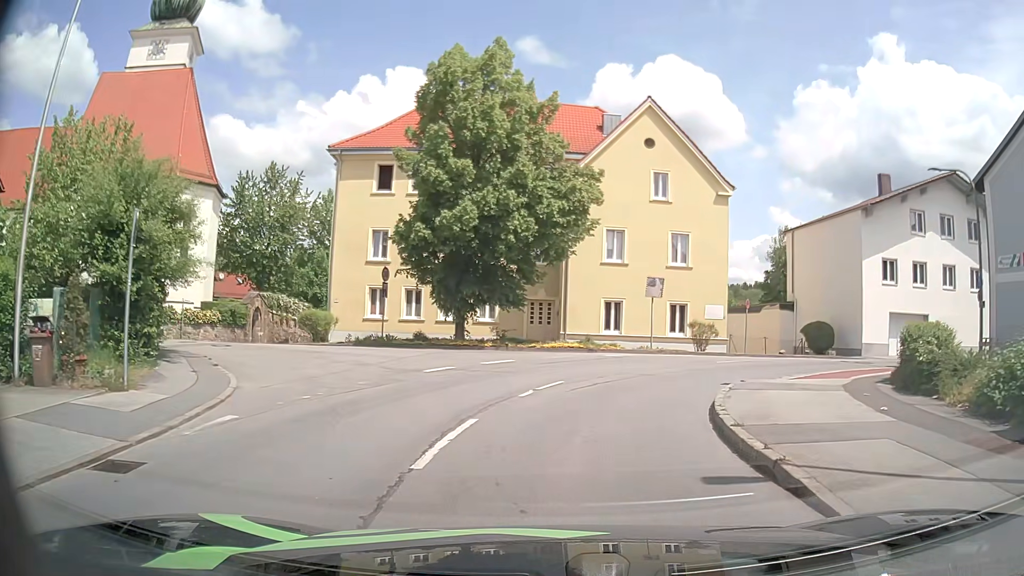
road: unclassified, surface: asphalt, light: Day
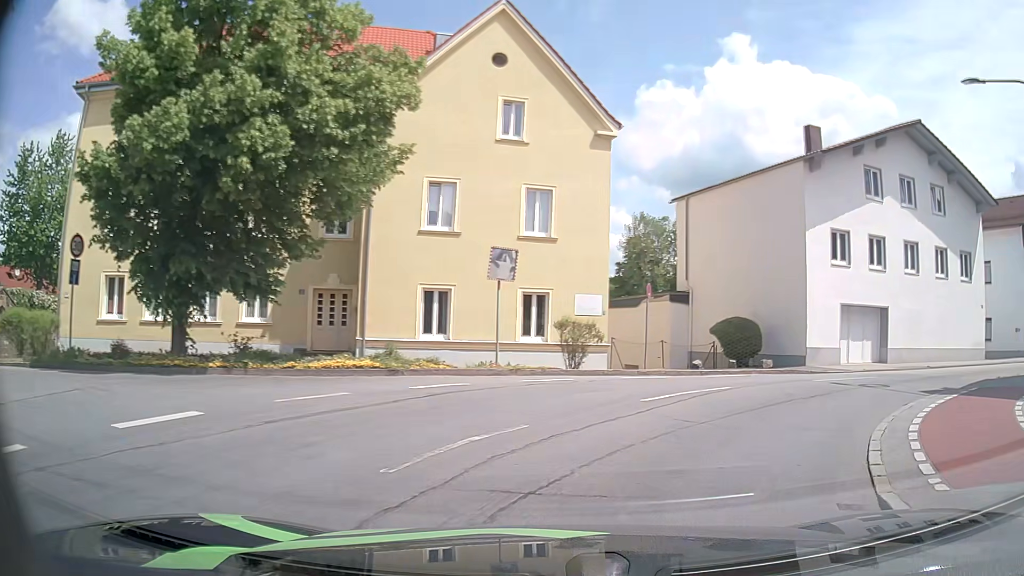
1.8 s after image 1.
(+1.1, +11.6) m; +15°
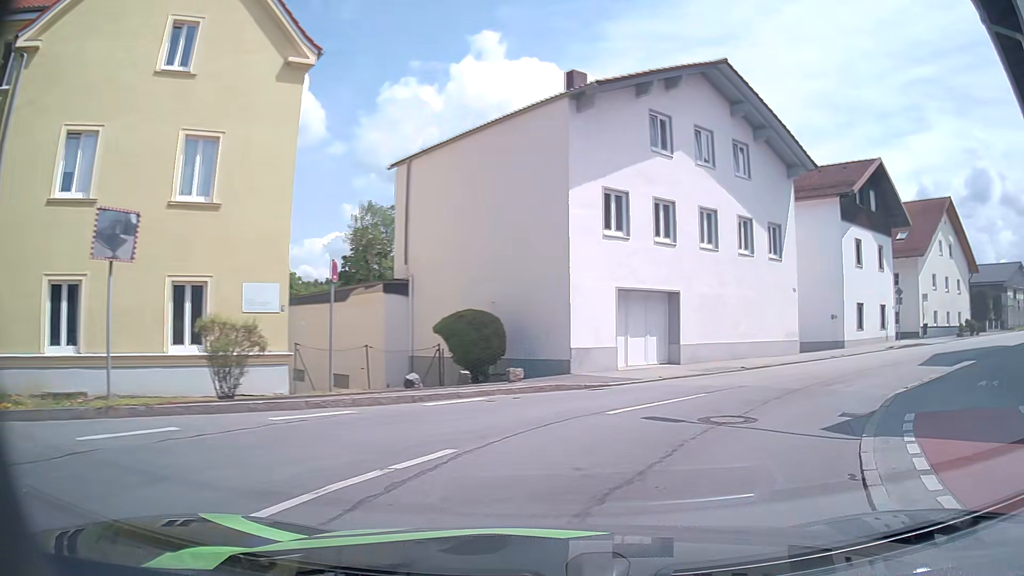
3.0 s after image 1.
(+1.3, +7.0) m; +22°
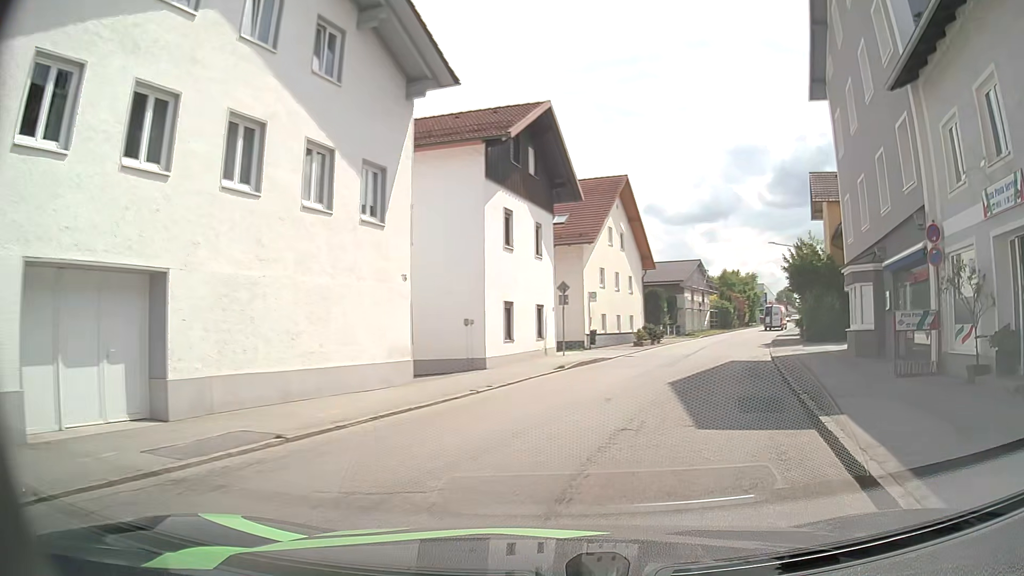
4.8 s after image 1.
(+3.3, +10.9) m; +31°
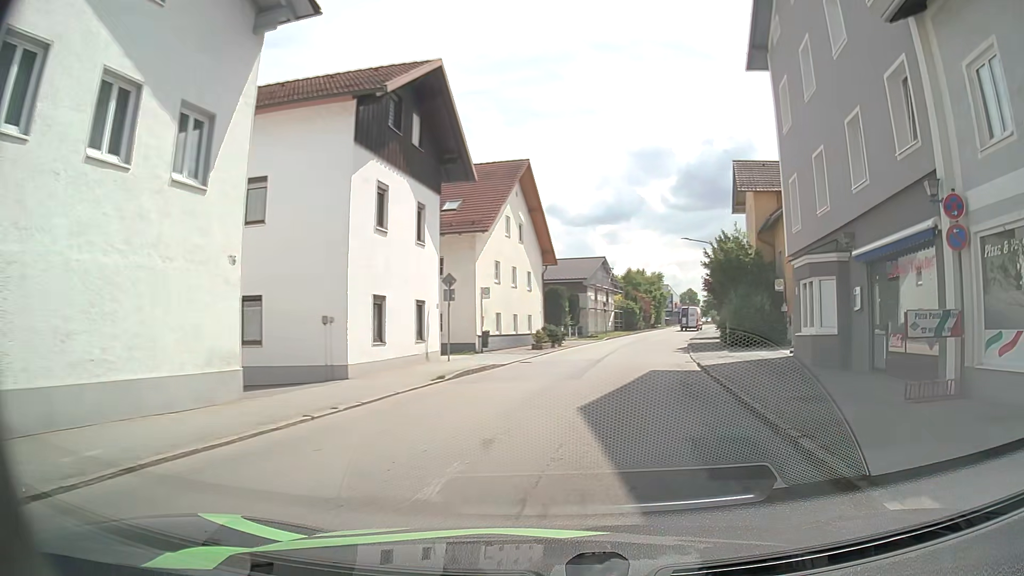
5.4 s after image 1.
(+0.5, +4.3) m; +10°
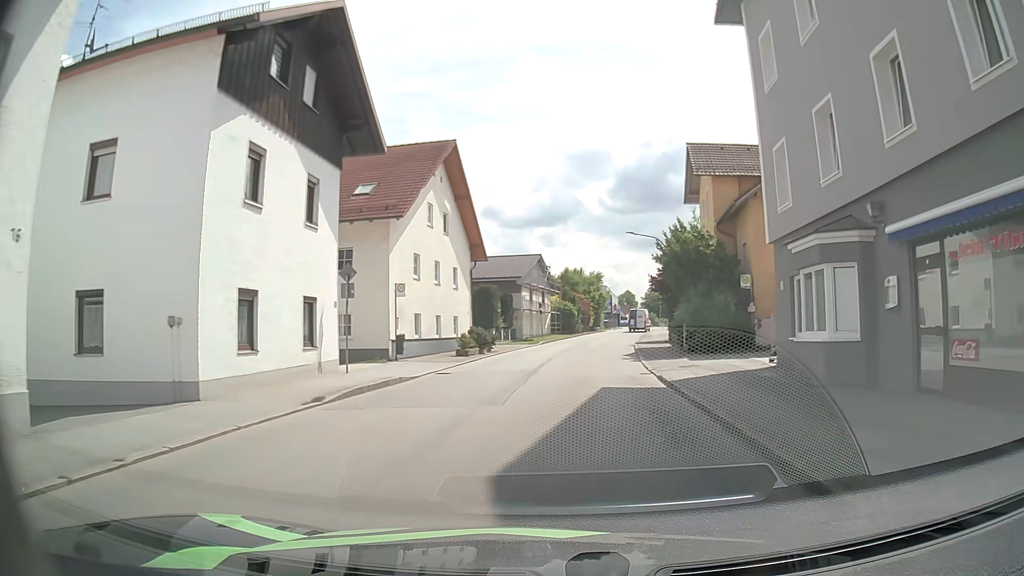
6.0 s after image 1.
(+0.2, +4.7) m; +5°
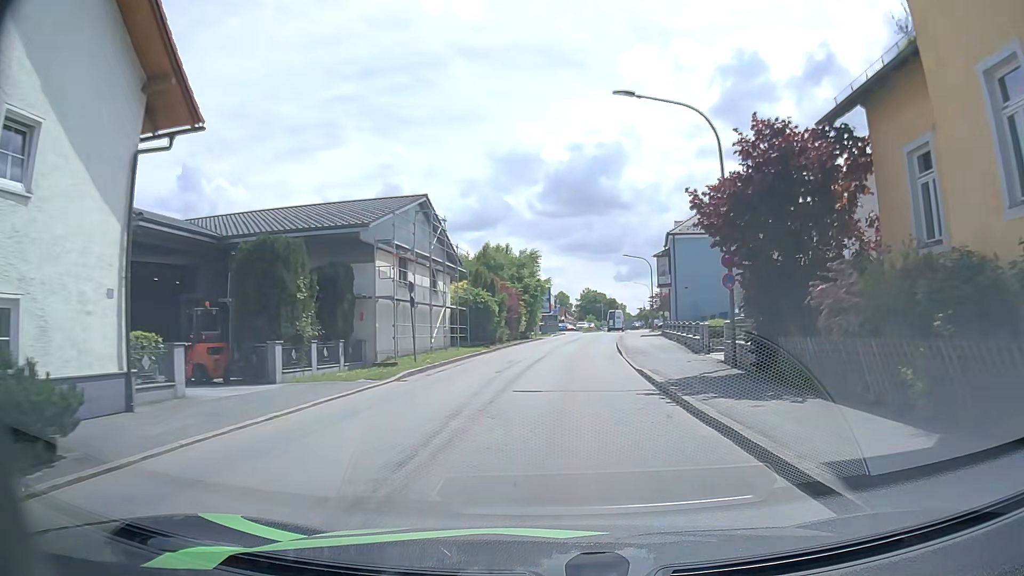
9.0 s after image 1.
(+1.7, +29.0) m; +8°
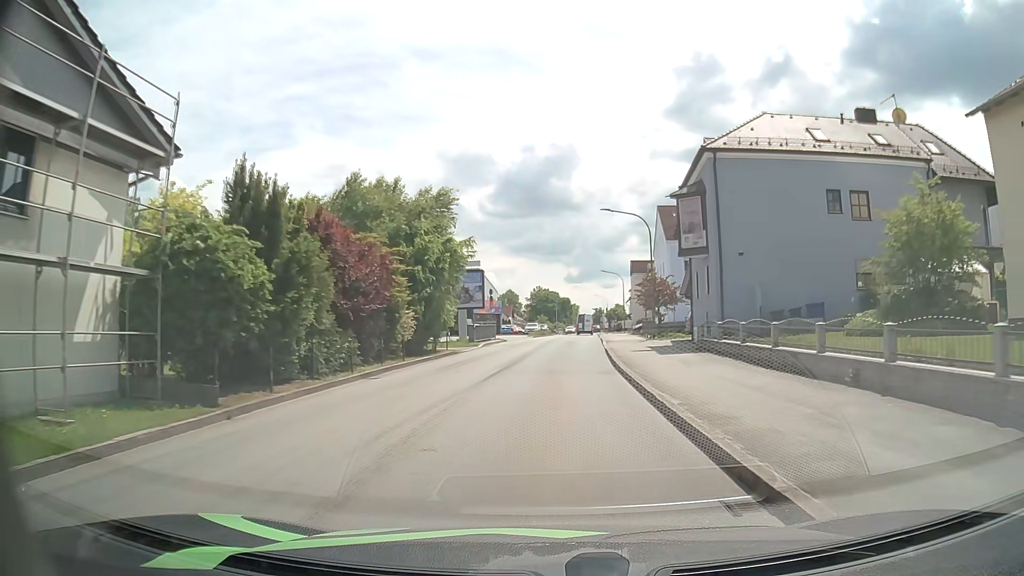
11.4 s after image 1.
(+0.5, +26.5) m; +3°
(0, +10) (0, +20) (+1, +30) (+1, +40) (+2, +50) (+3, +60) (+3, +70) (+4, +80) (+5, +90) (+5, +100) m
